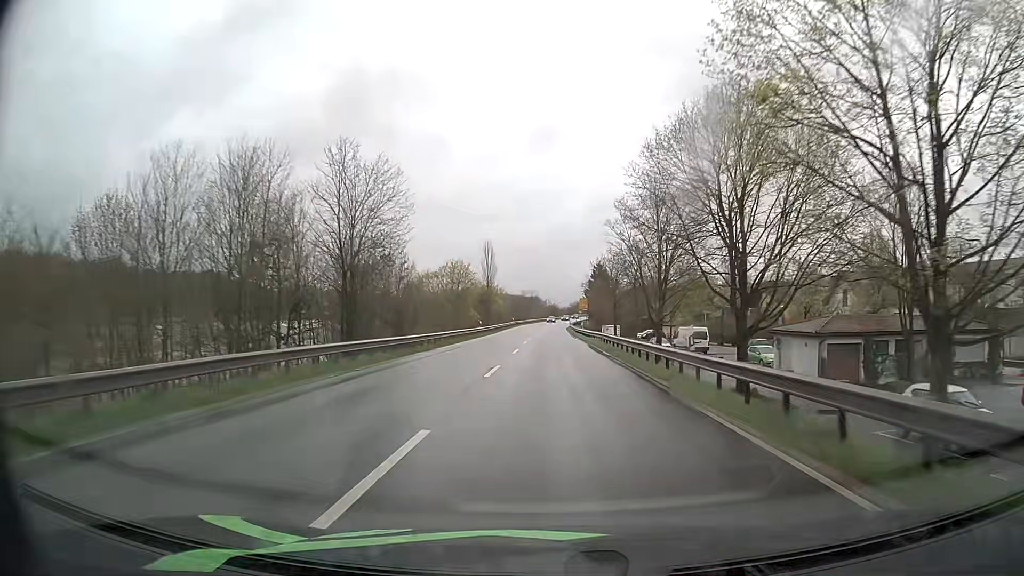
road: primary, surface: asphalt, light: Day
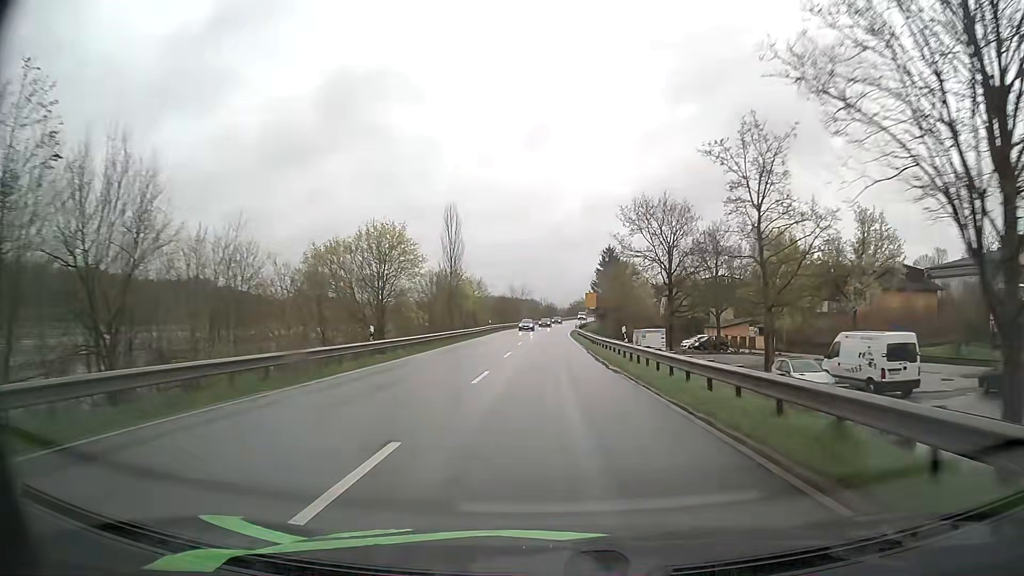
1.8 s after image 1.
(+0.4, +36.9) m; +1°
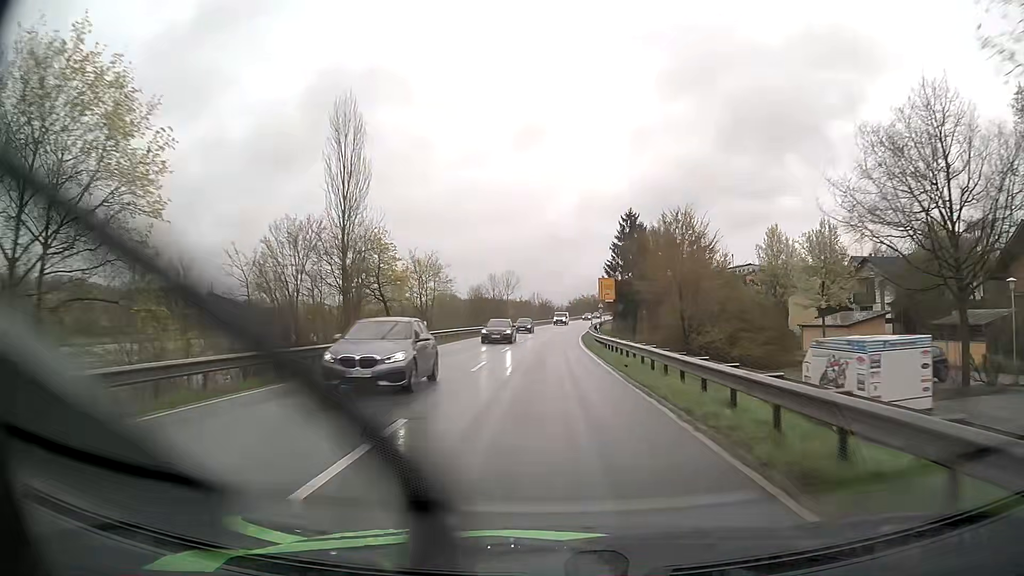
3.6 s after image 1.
(-0.1, +37.0) m; 0°
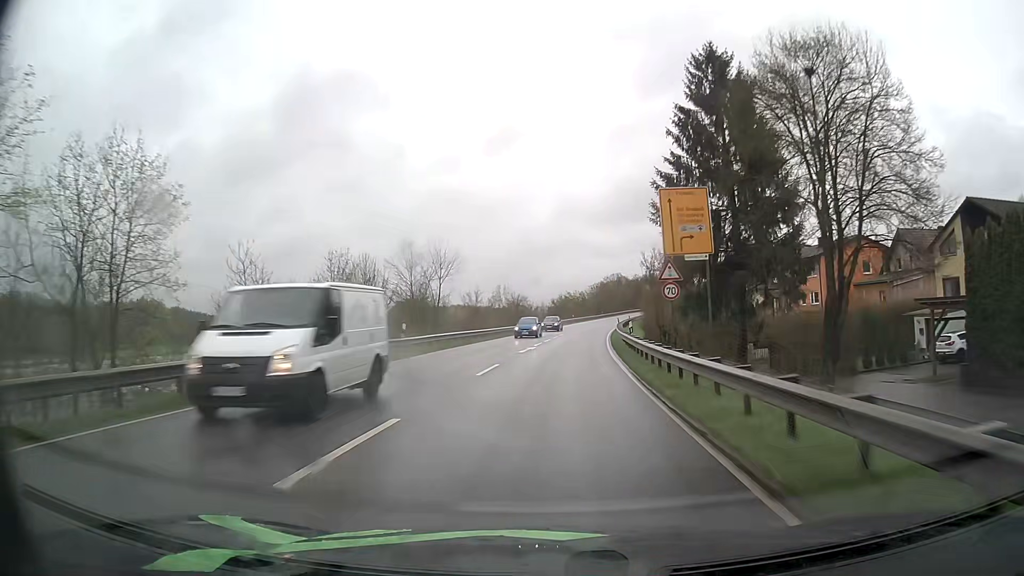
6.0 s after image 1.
(+0.8, +49.2) m; +2°
(0, +10) (0, +20) (+1, +30) (+1, +40) (+2, +50) (+3, +60) (+4, +70) (+6, +80) (+7, +90) (+9, +99) m
